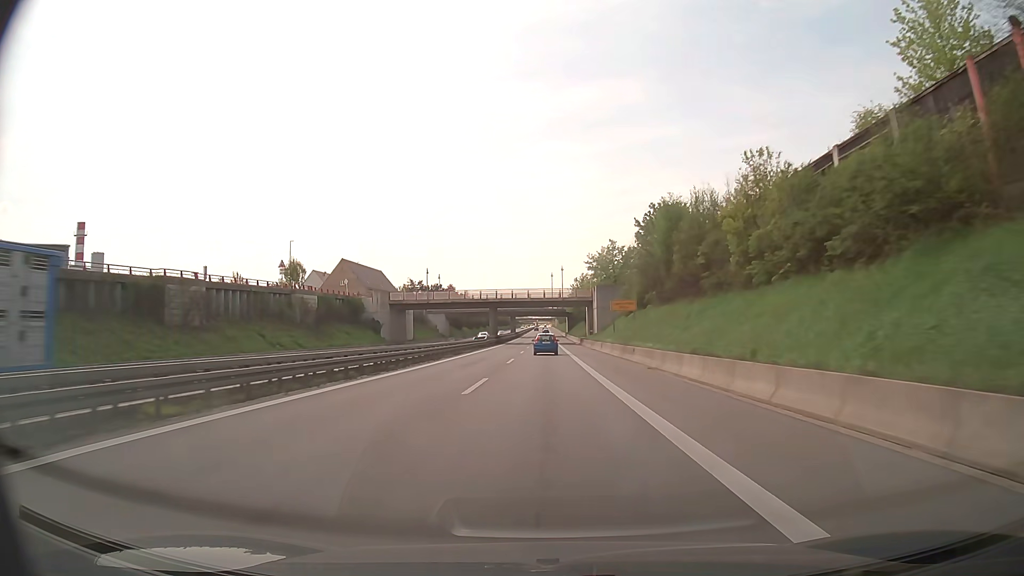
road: trunk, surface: asphalt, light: Day
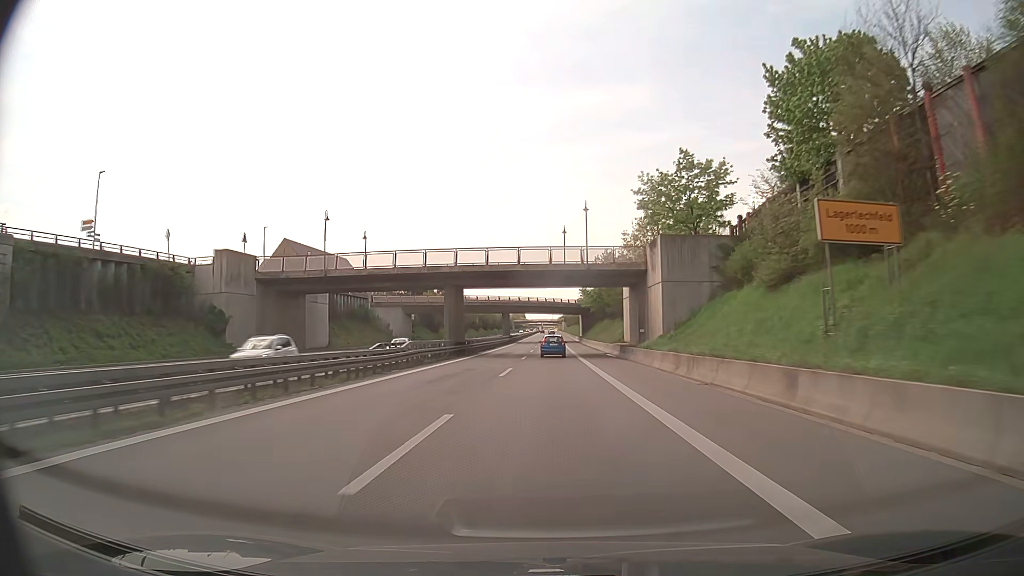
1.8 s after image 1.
(-0.3, +46.4) m; -1°
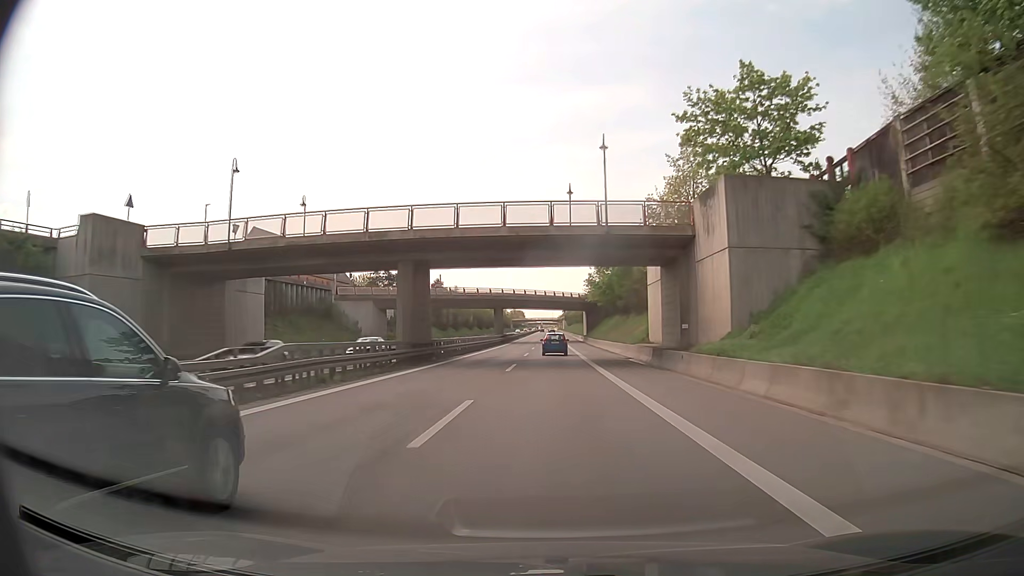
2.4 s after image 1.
(0.0, +15.7) m; 0°
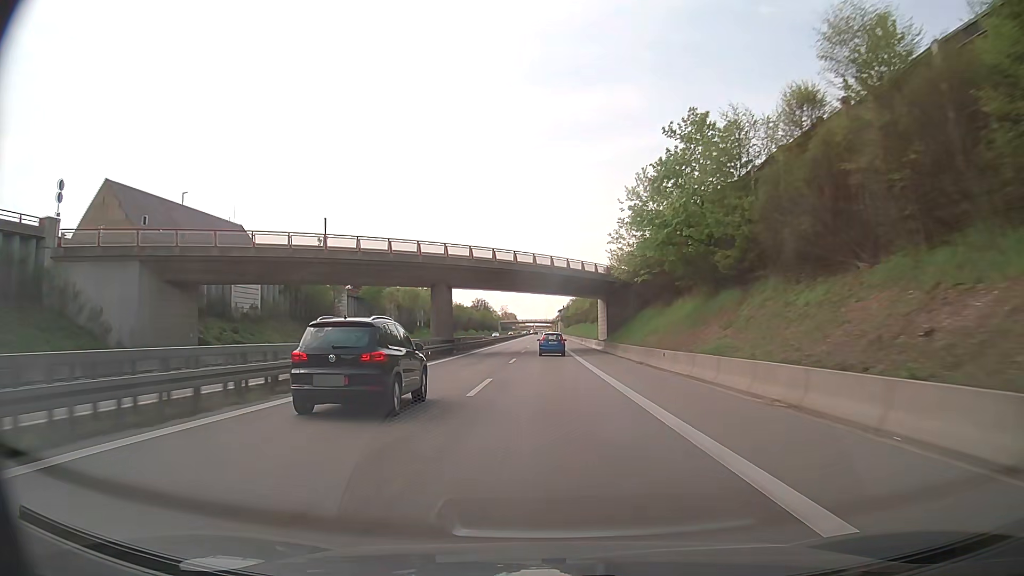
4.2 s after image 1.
(+0.2, +47.1) m; 0°
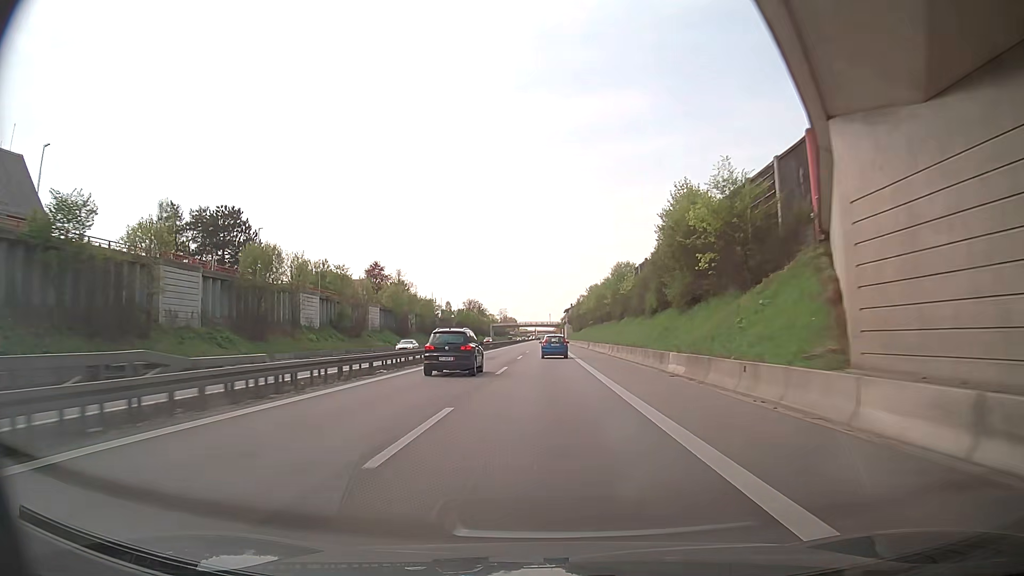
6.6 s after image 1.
(0.0, +62.3) m; -1°
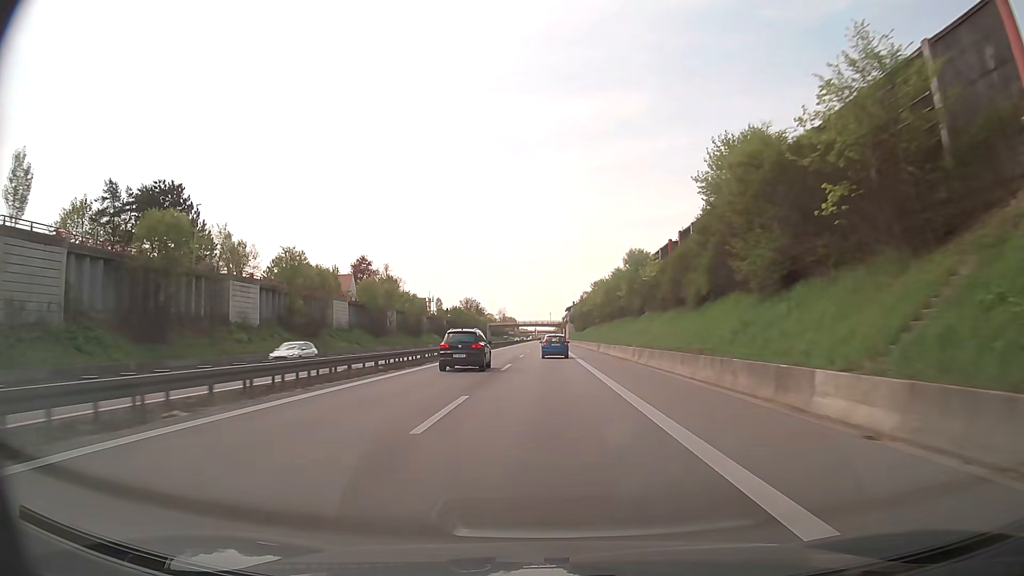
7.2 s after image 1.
(+0.1, +15.6) m; +1°
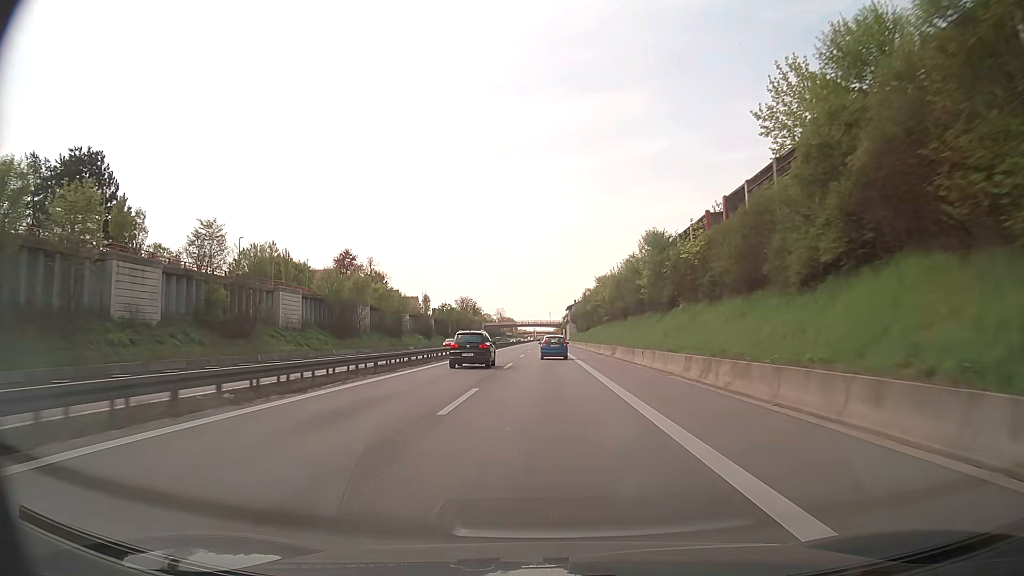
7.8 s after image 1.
(0.0, +15.6) m; 0°
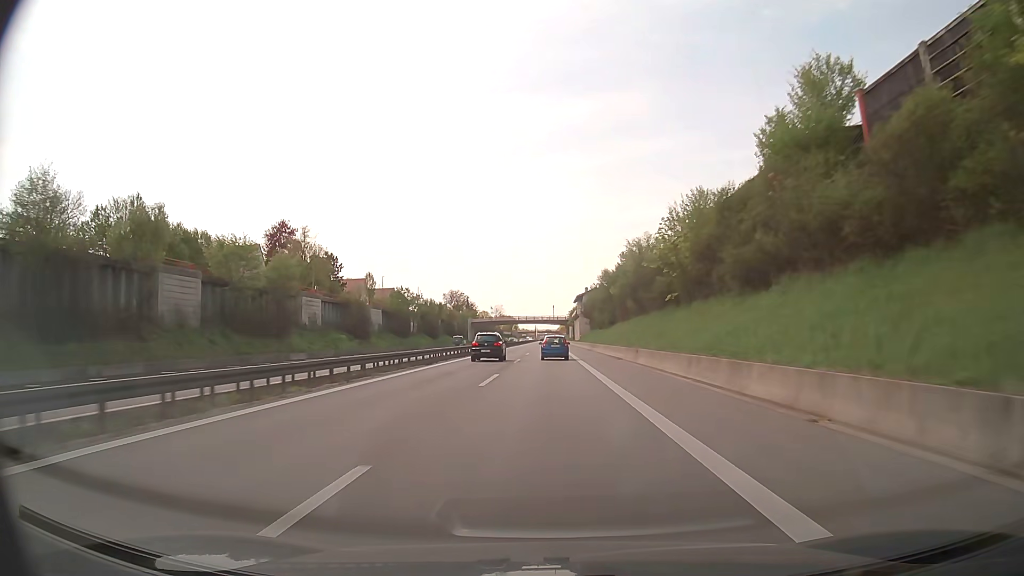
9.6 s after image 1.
(0.0, +46.9) m; 0°
(0, +10) (0, +20) (0, +30) (0, +40) (0, +50) (0, +60) (0, +70) (0, +80) (0, +90) (0, +100) m
